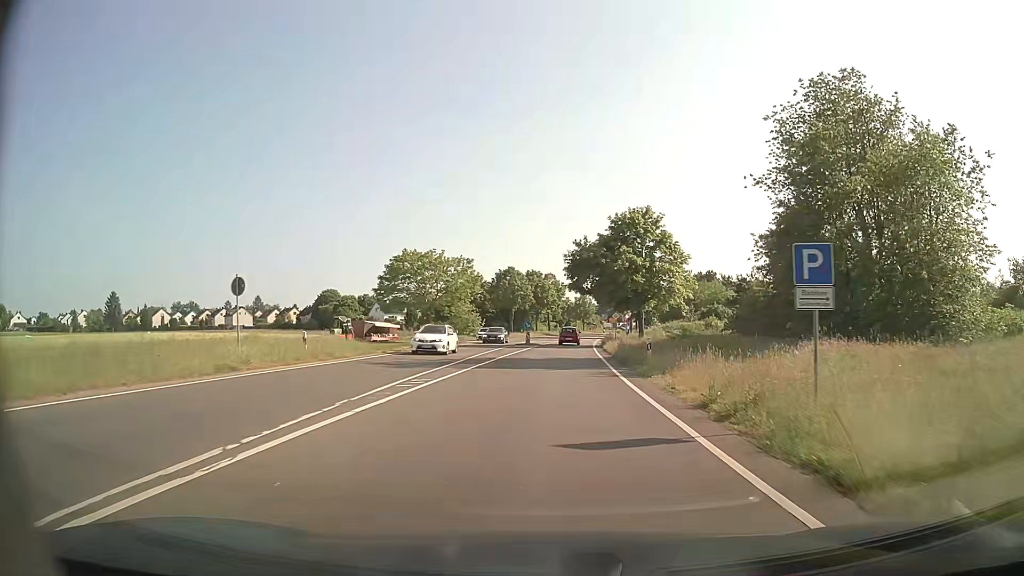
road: secondary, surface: asphalt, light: Day
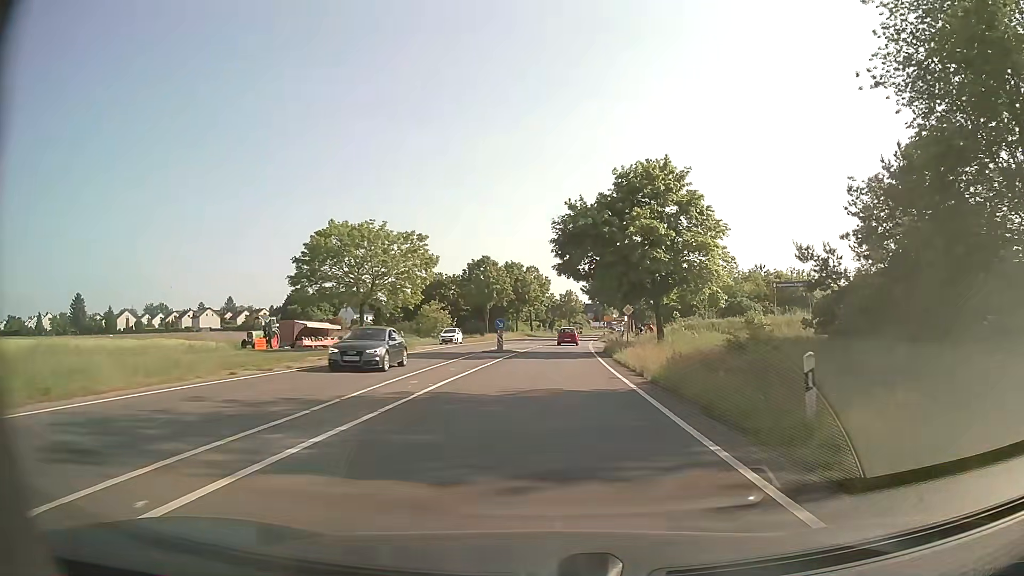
(+0.3, +16.0) m; +2°
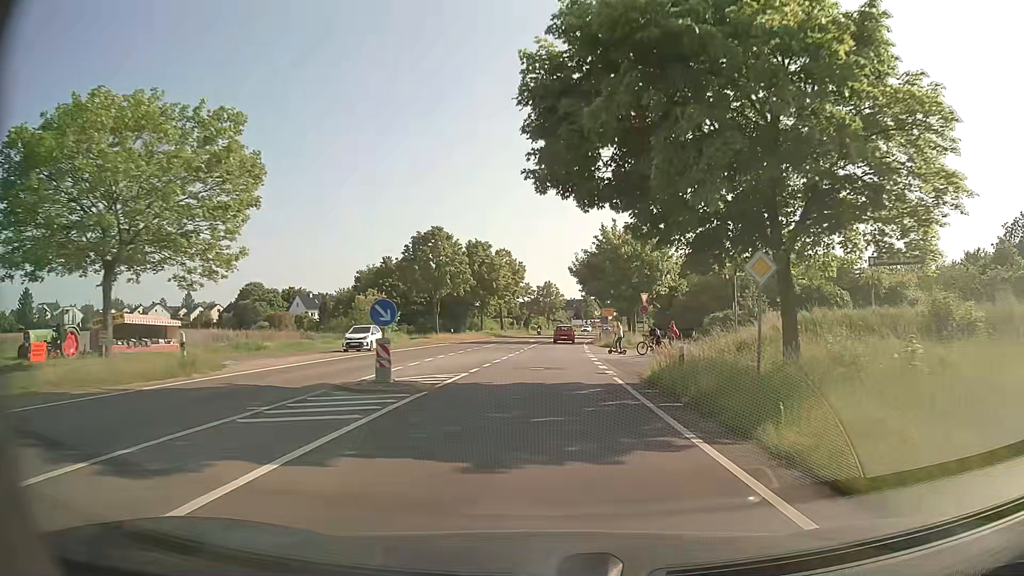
(+0.4, +23.5) m; +2°
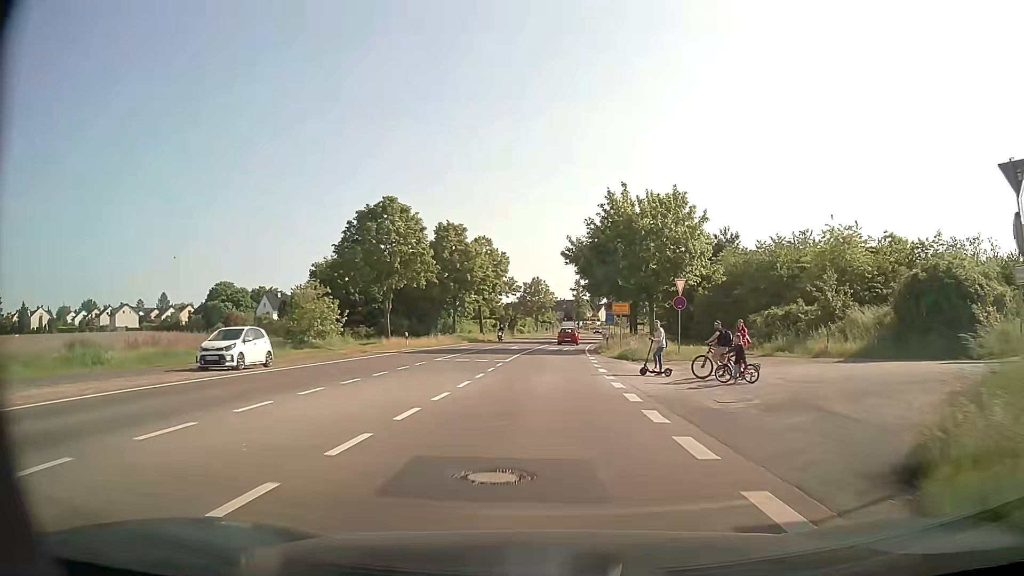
(+0.1, +15.5) m; +1°
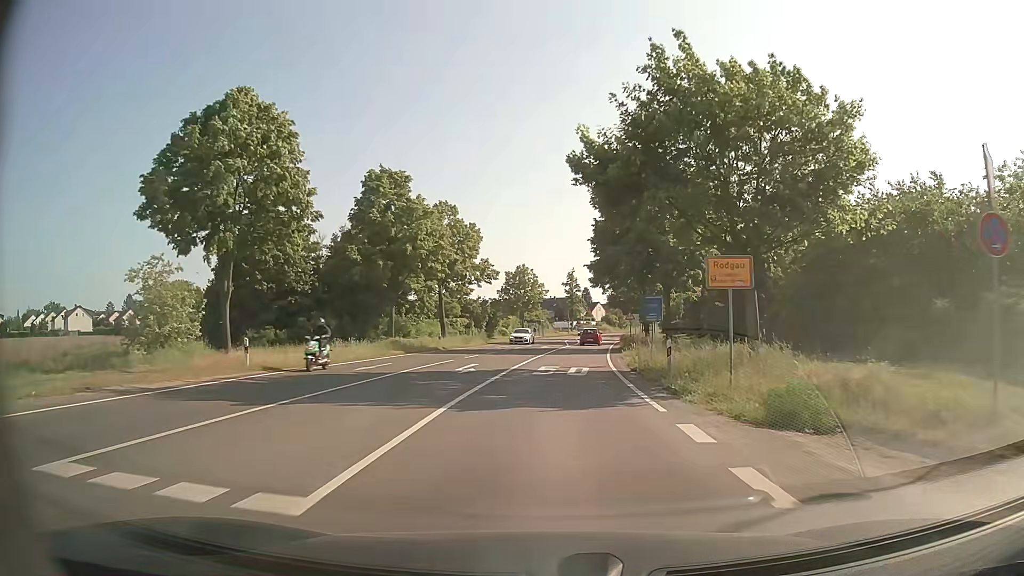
(+0.2, +23.4) m; +1°
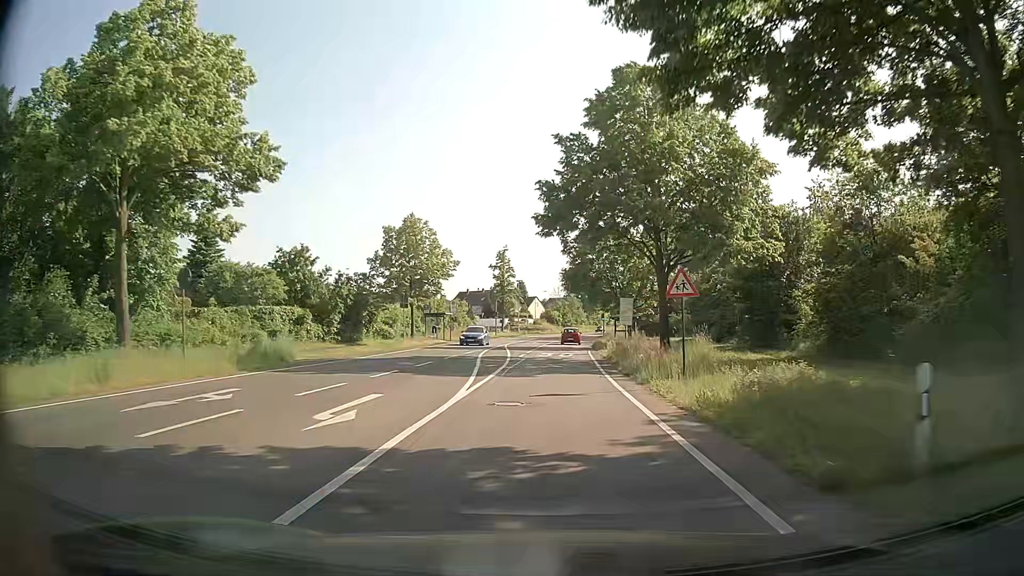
(+2.1, +39.5) m; +6°
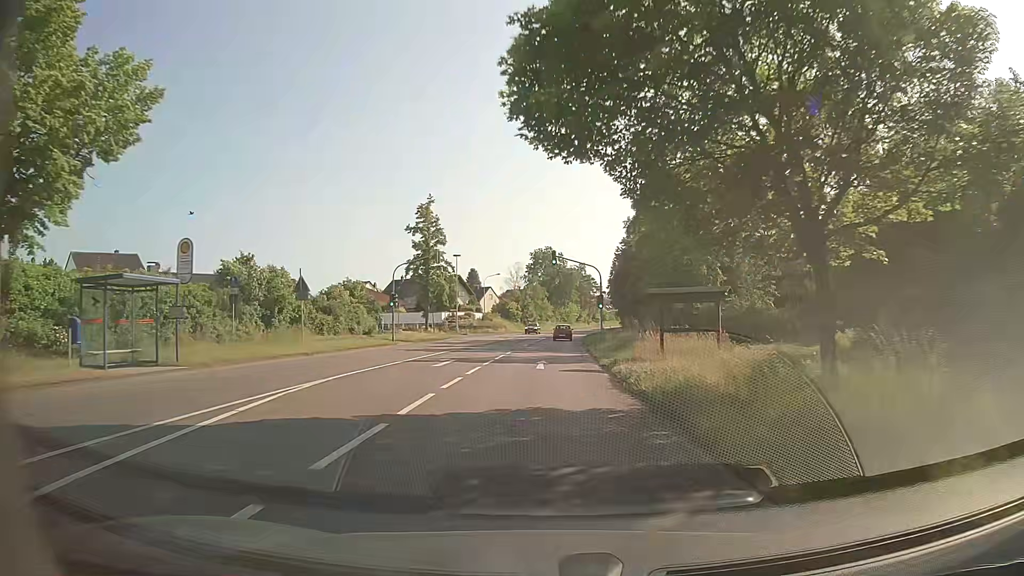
(+1.1, +40.0) m; +3°
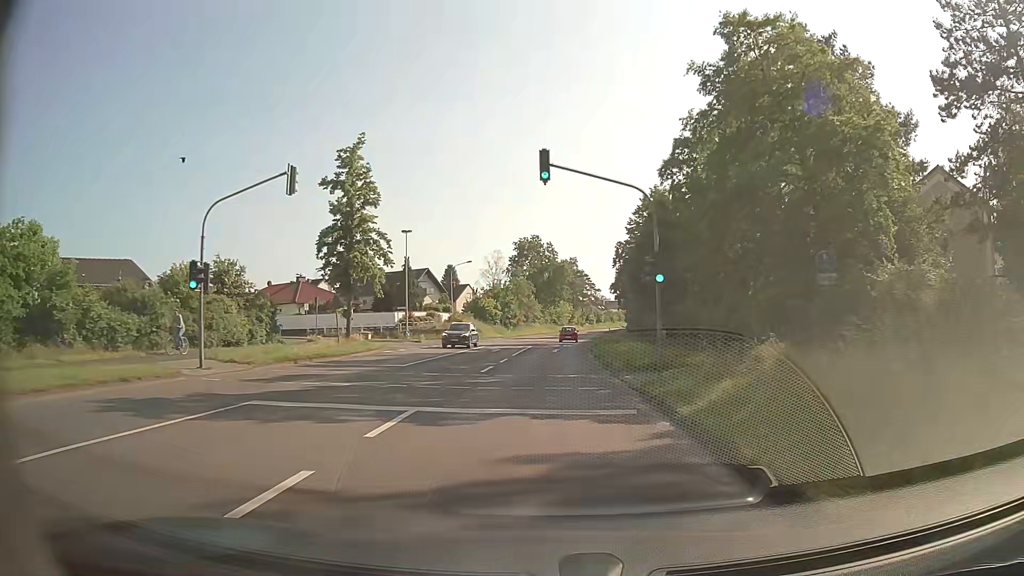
(+0.3, +24.1) m; +1°
(0, +10) (0, +20) (0, +30) (+1, +40) (+1, +50) (+2, +60) (+3, +70) (+4, +80) (+5, +90) (+6, +100) m
